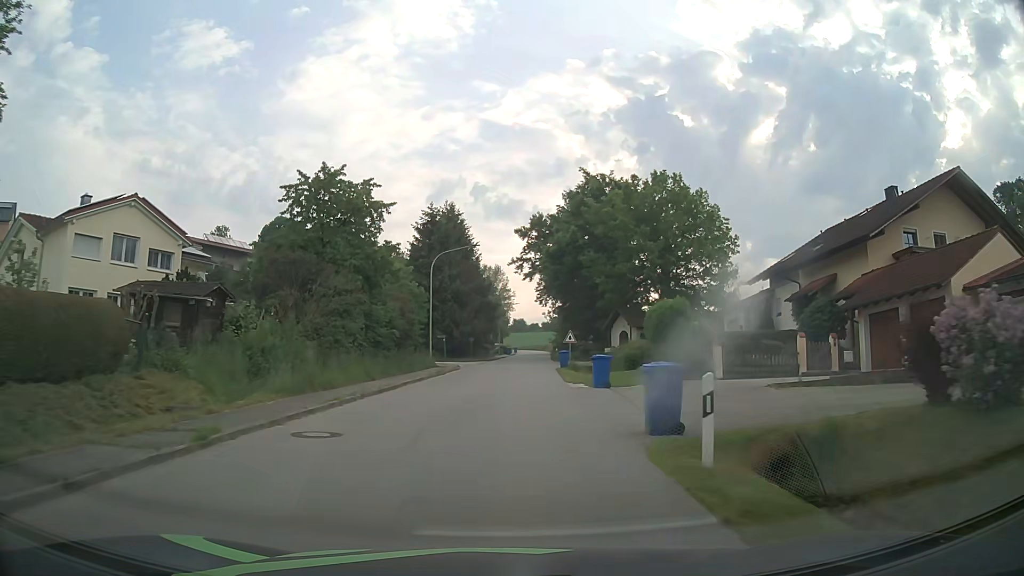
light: Day
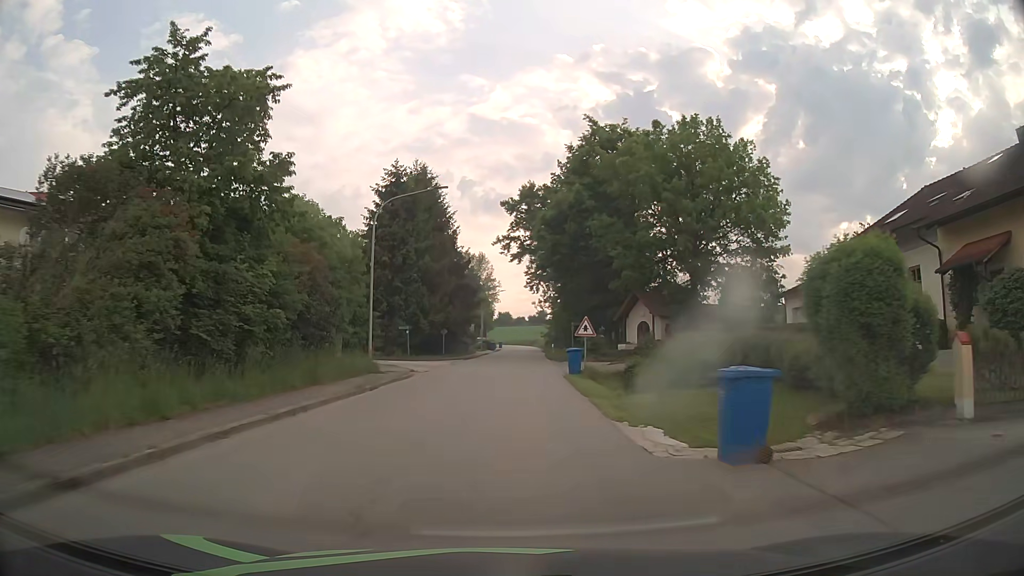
(+0.1, +14.2) m; +1°
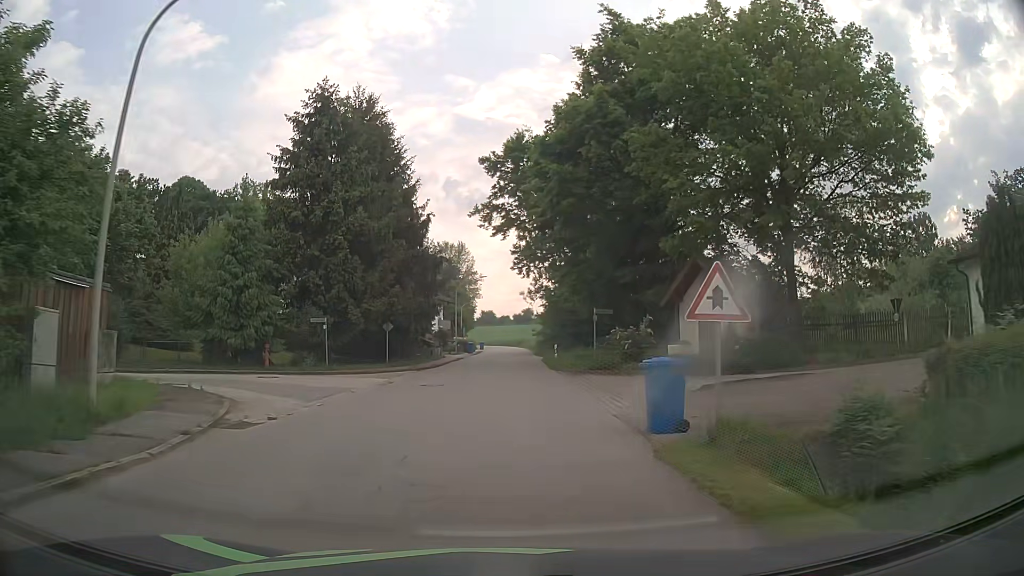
(+0.2, +17.7) m; +2°
